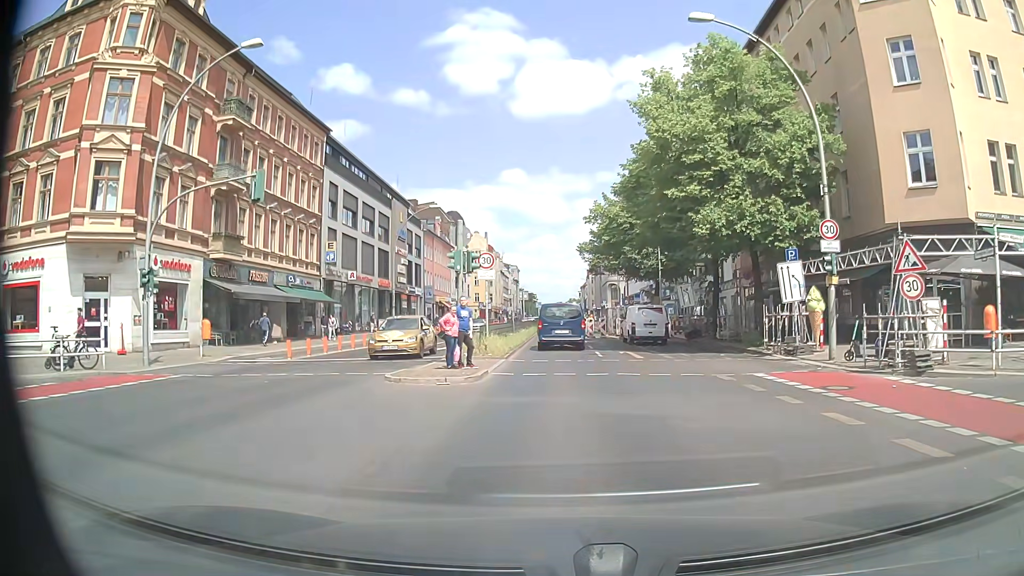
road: primary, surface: asphalt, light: Day
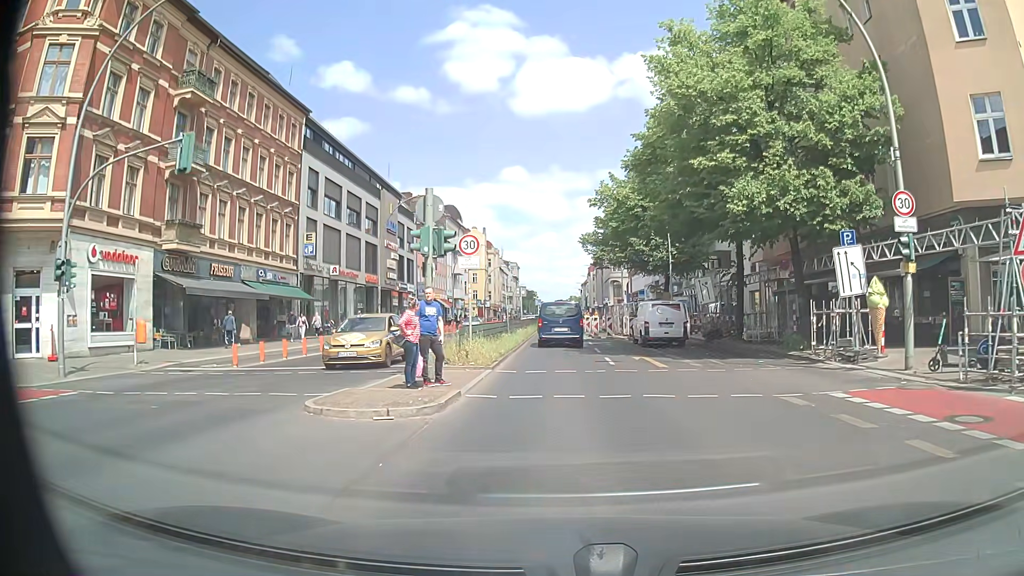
(0.0, +4.6) m; +1°
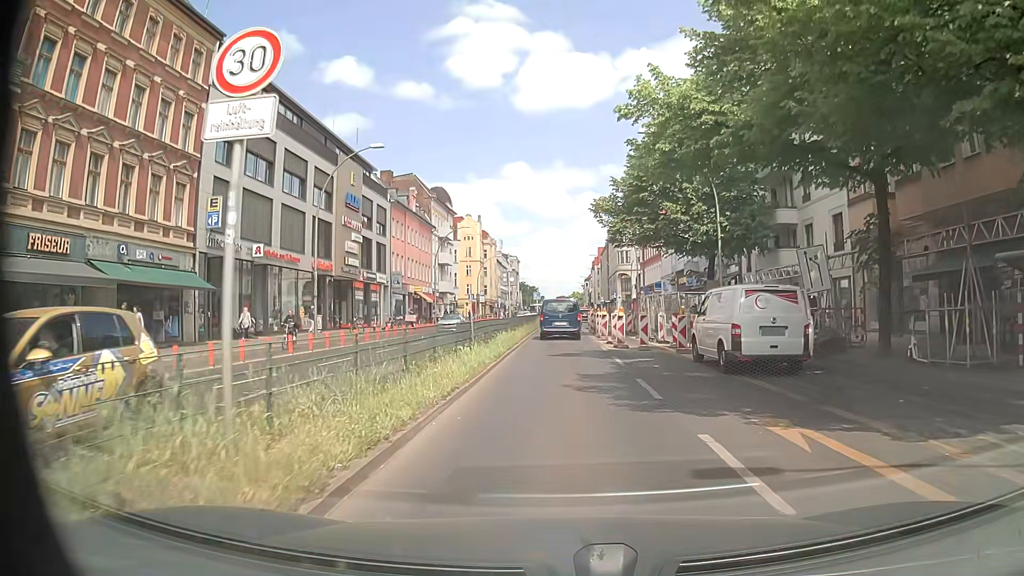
(-0.1, +13.9) m; -1°
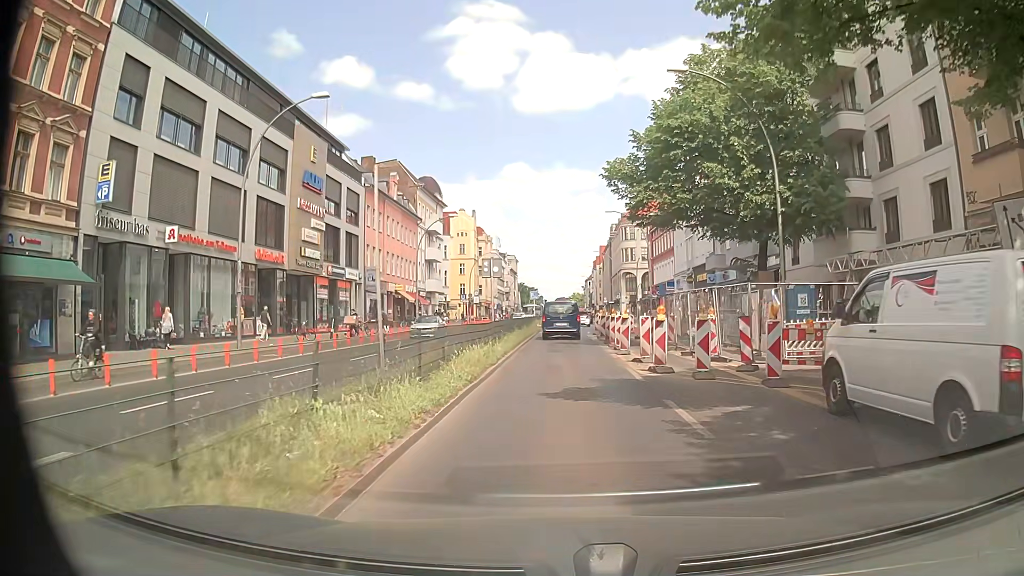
(+0.1, +9.3) m; +1°
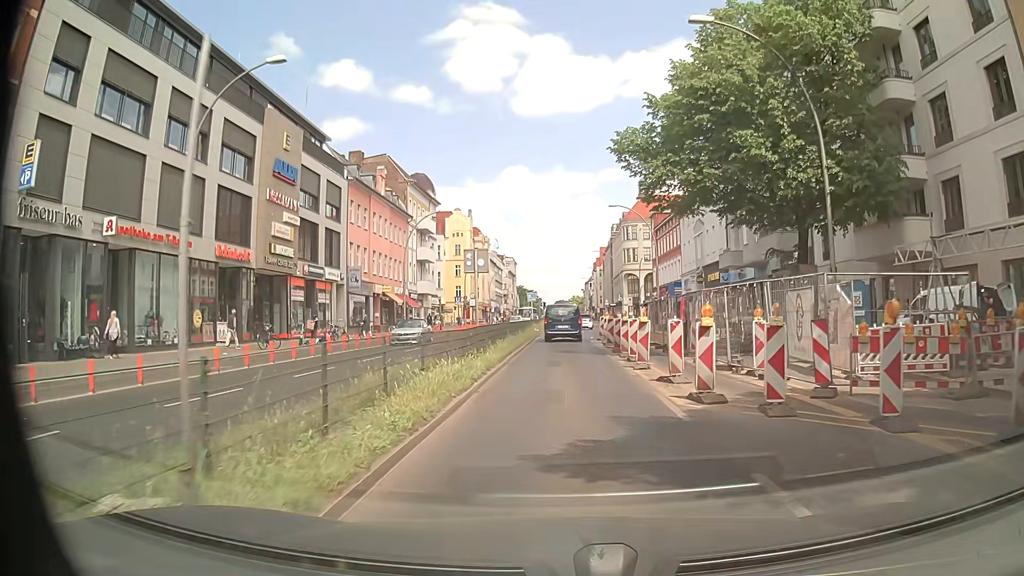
(0.0, +4.8) m; 0°
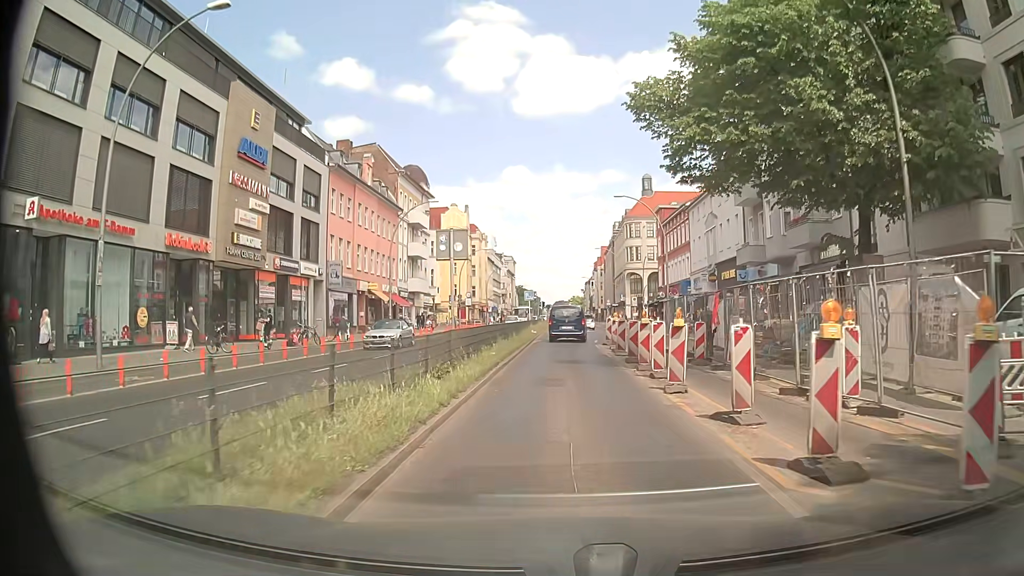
(0.0, +4.9) m; 0°
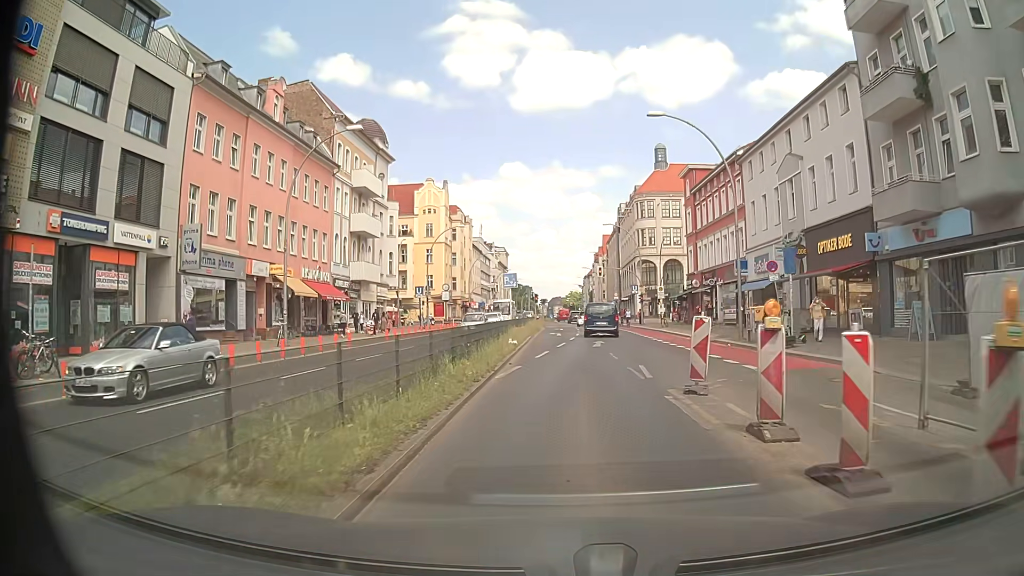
(-0.1, +20.3) m; 0°
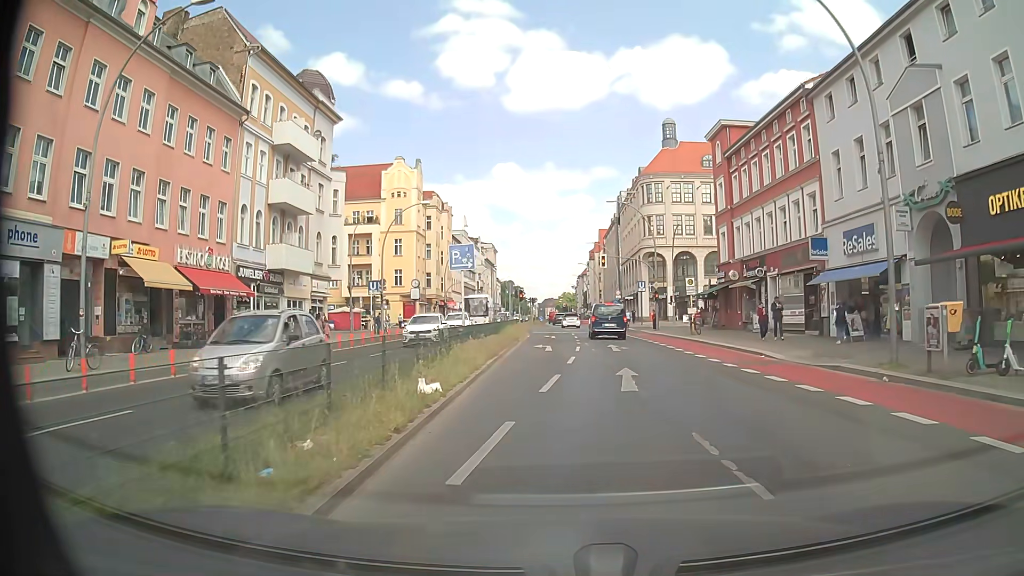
(+0.1, +14.9) m; +1°
